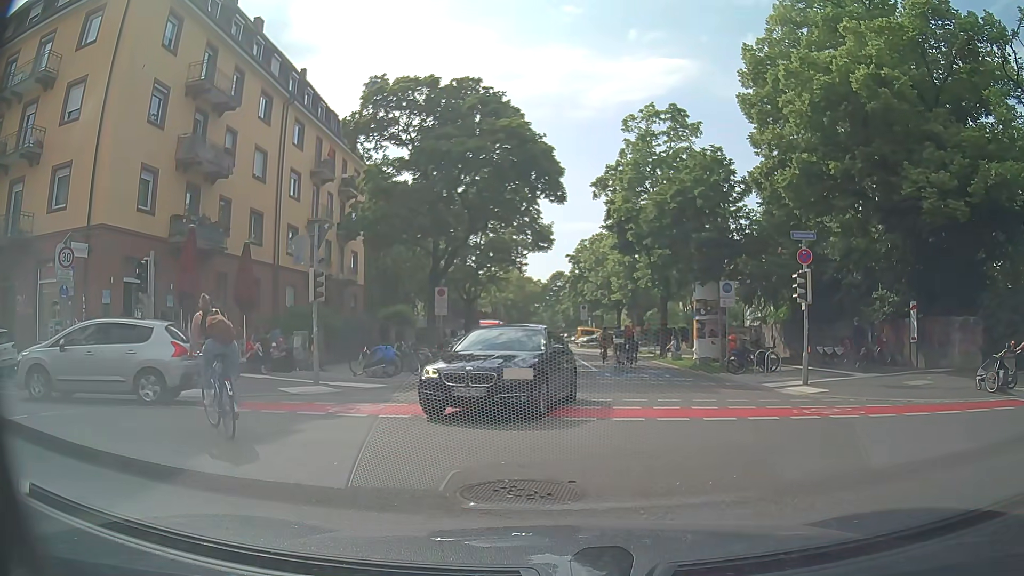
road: residential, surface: asphalt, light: Day
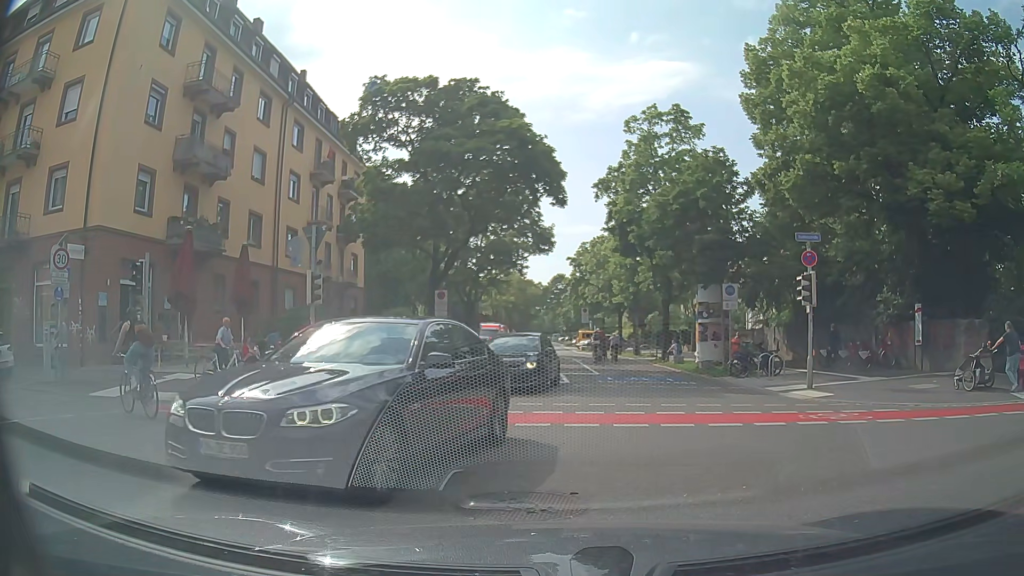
(0.0, +0.3) m; 0°
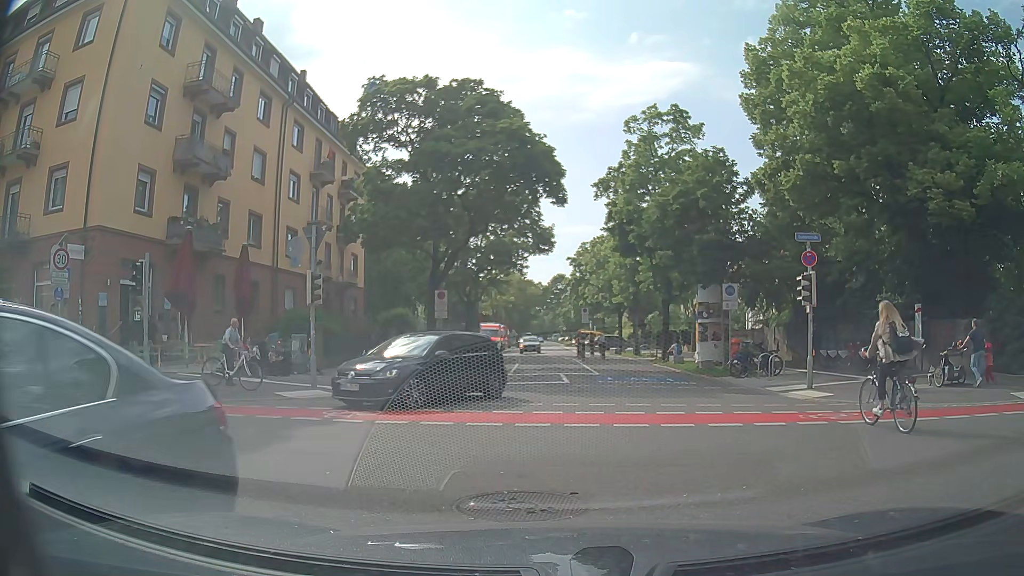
(0.0, 0.0) m; 0°
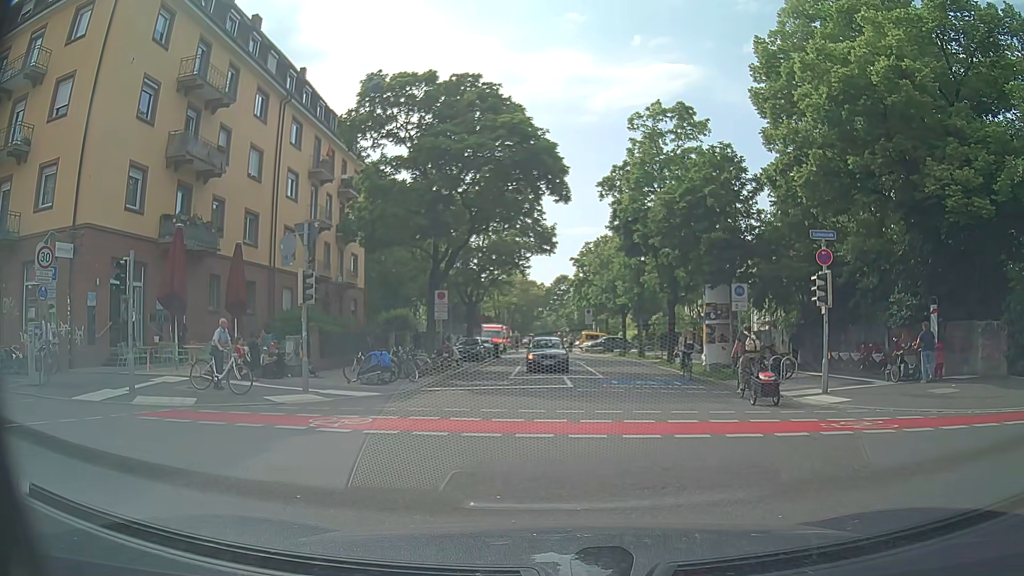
(0.0, +0.8) m; 0°
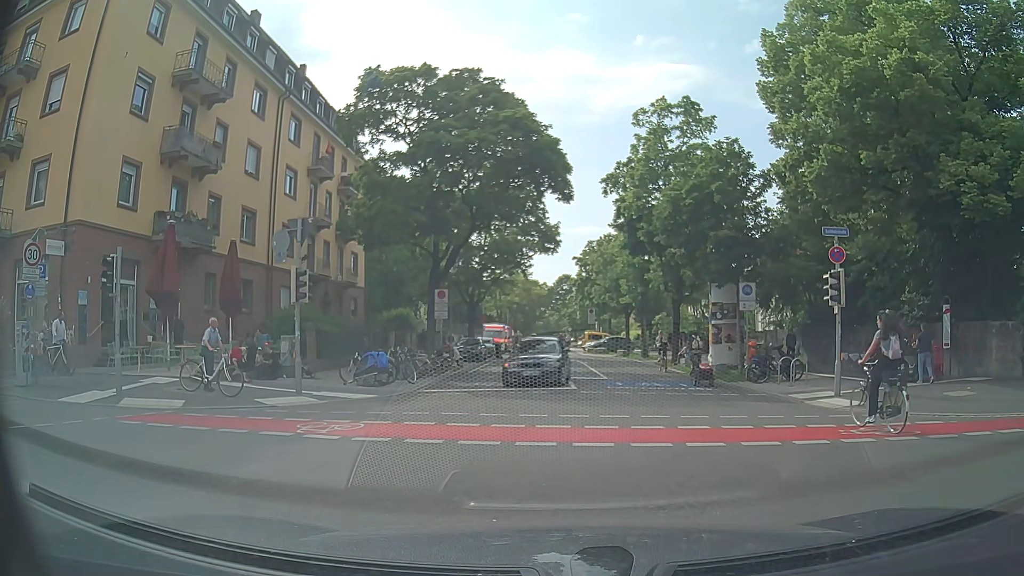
(0.0, +0.6) m; 0°
